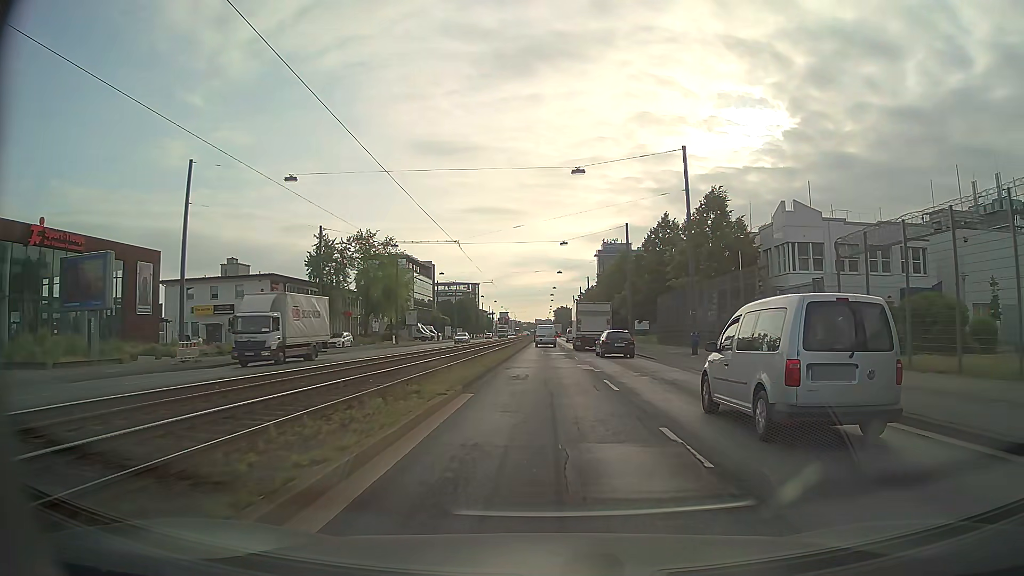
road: primary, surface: asphalt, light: Day
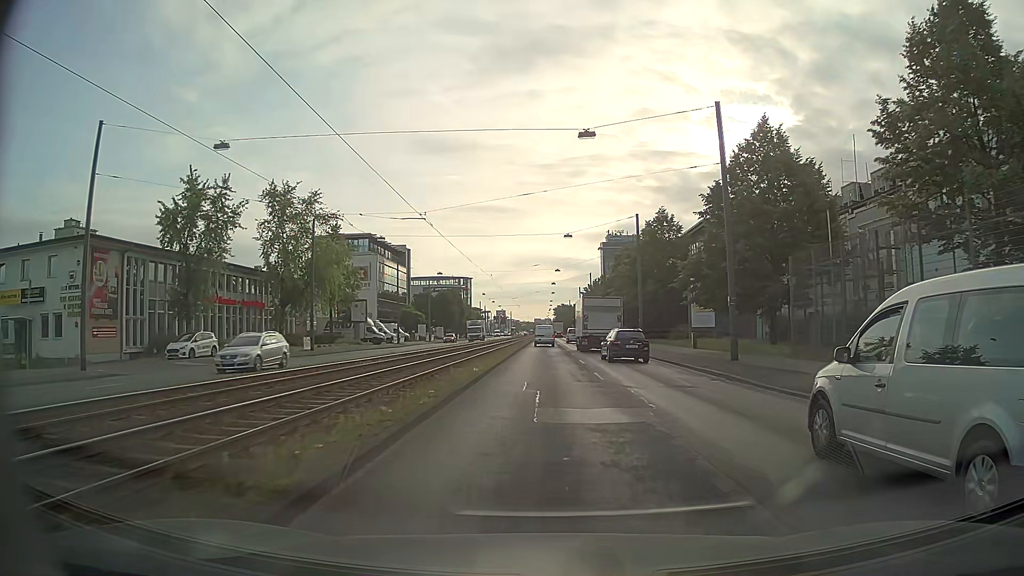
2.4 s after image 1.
(0.0, +32.3) m; 0°
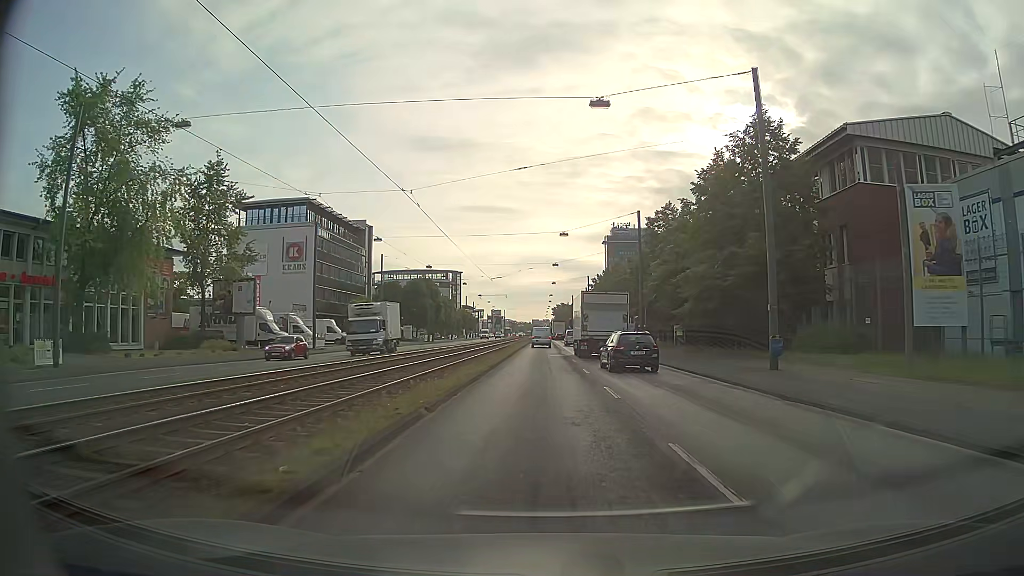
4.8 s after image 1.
(0.0, +32.1) m; 0°
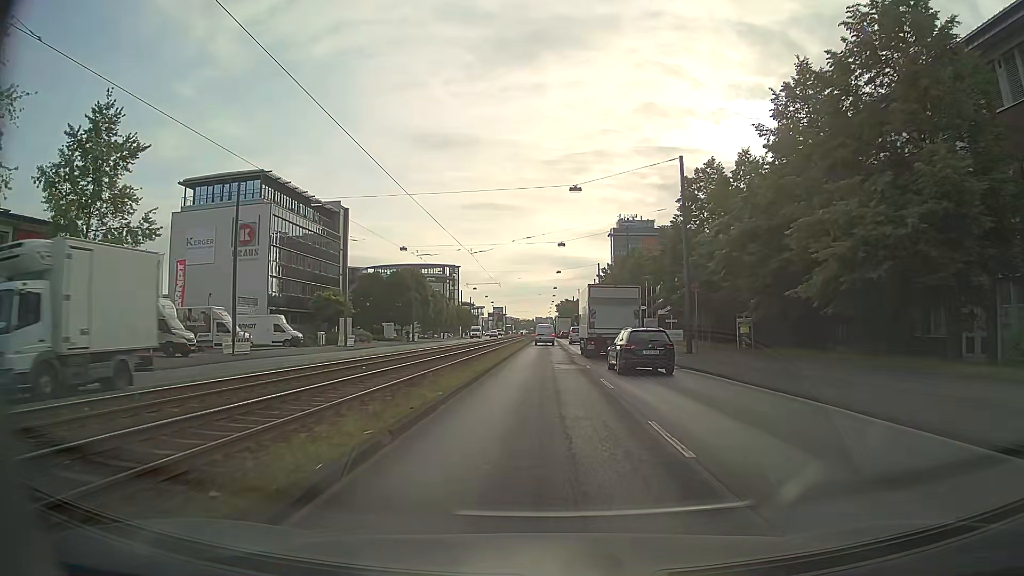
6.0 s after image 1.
(0.0, +15.9) m; 0°
(0, +10) (0, +20) (0, +30) (0, +40) (0, +50) (0, +60) (0, +70) (0, +80) (0, +90) (0, +100) m
